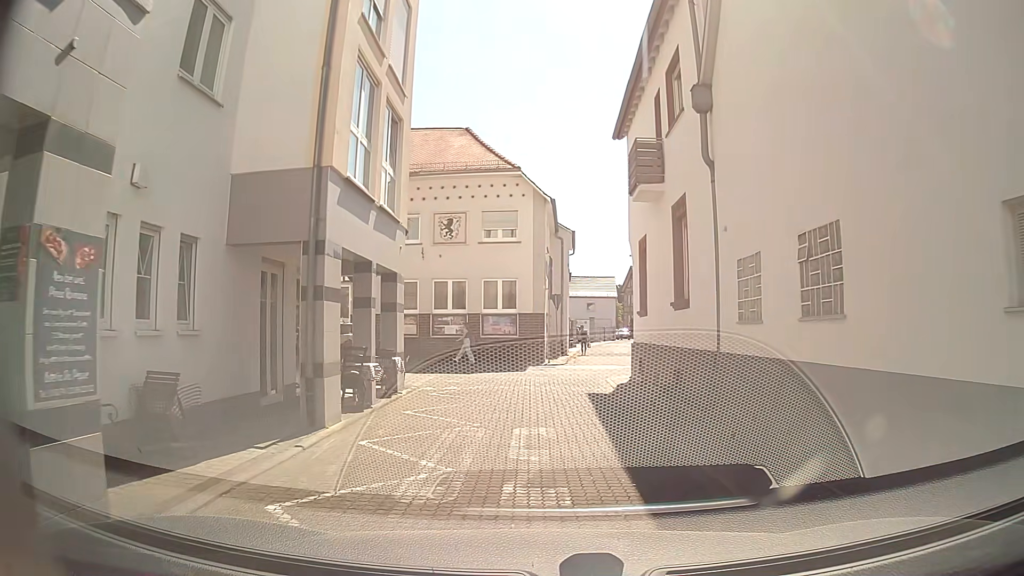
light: Day
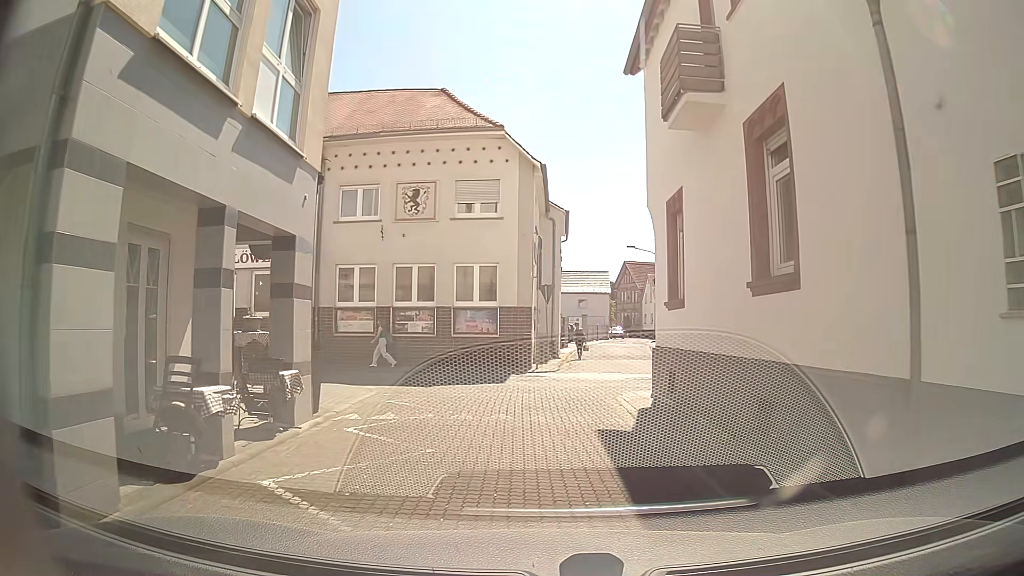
(0.0, +5.4) m; 0°
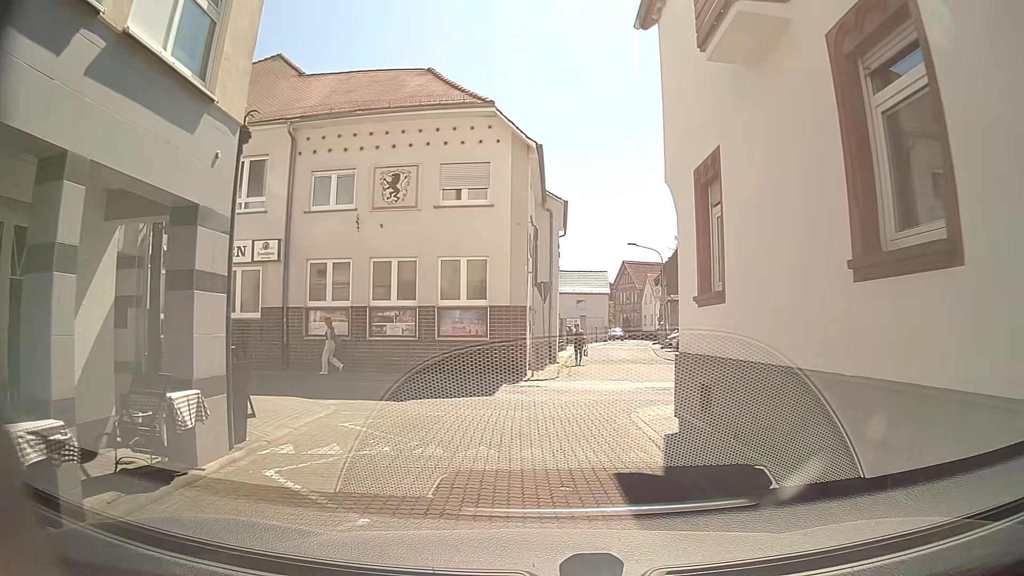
(+0.1, +2.6) m; +1°
